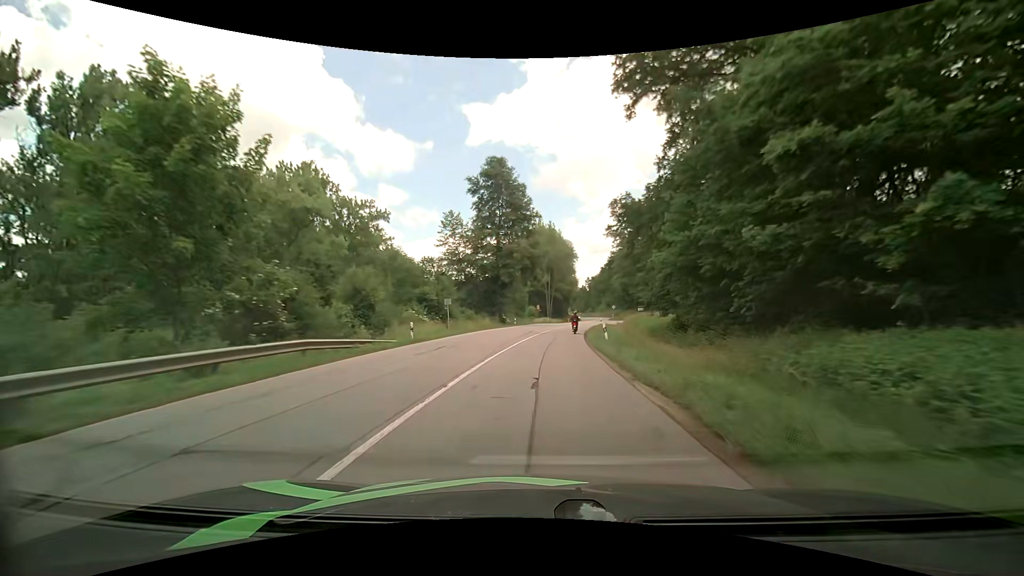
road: secondary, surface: asphalt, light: Day
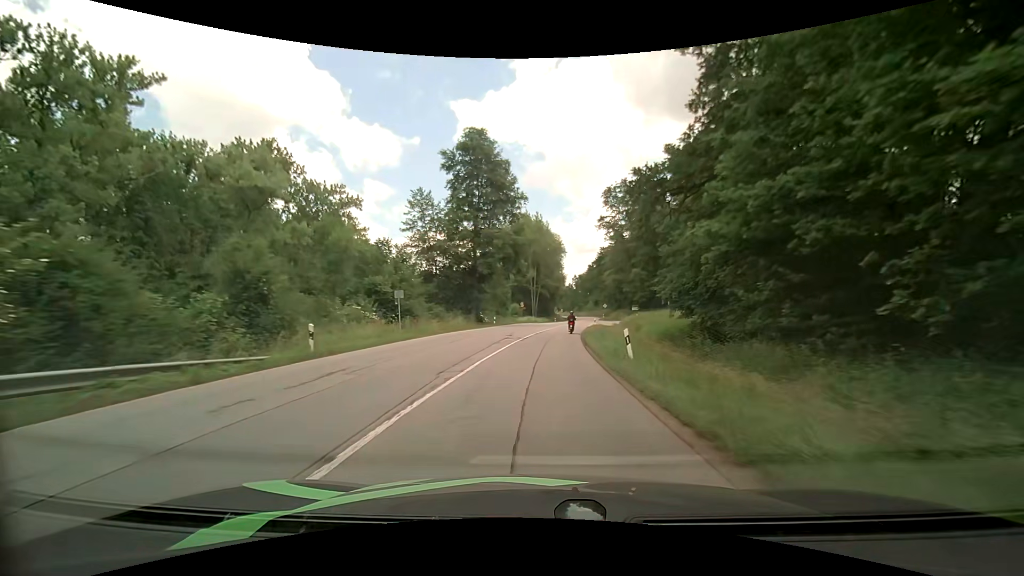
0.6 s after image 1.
(+0.1, +9.8) m; +2°
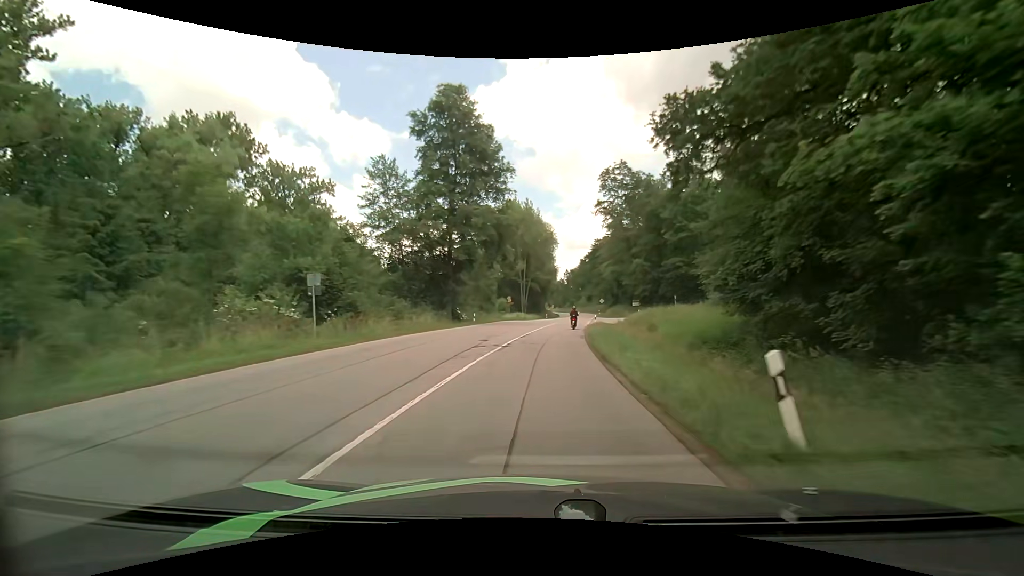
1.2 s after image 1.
(+0.1, +9.7) m; +2°
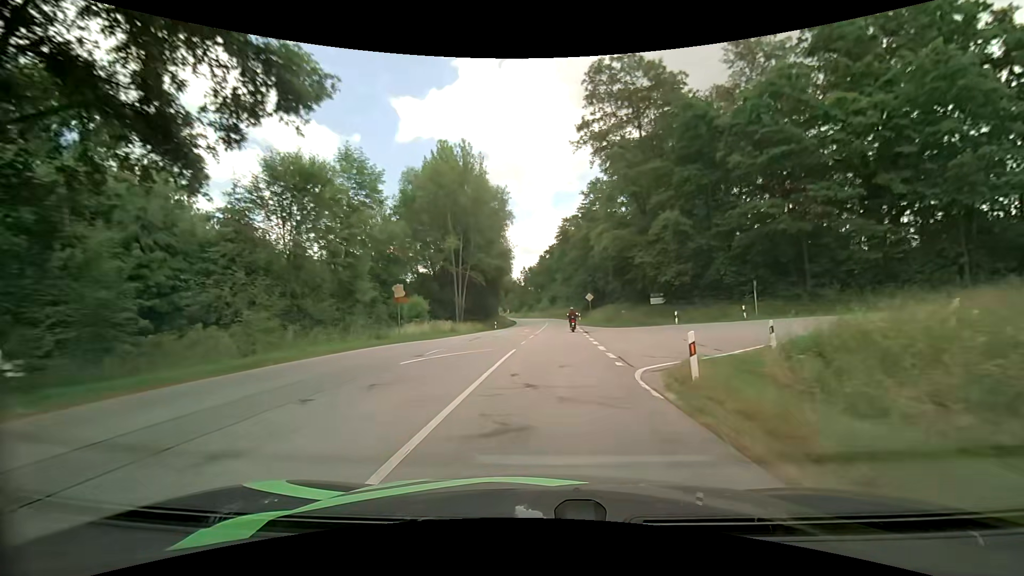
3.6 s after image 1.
(+1.2, +38.0) m; +5°
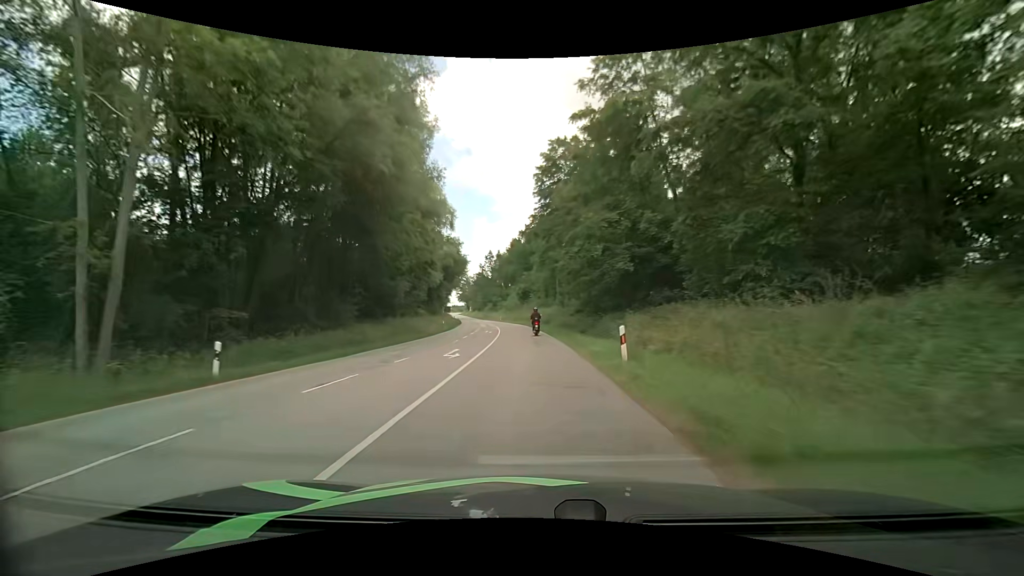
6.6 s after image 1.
(+2.2, +49.4) m; +3°
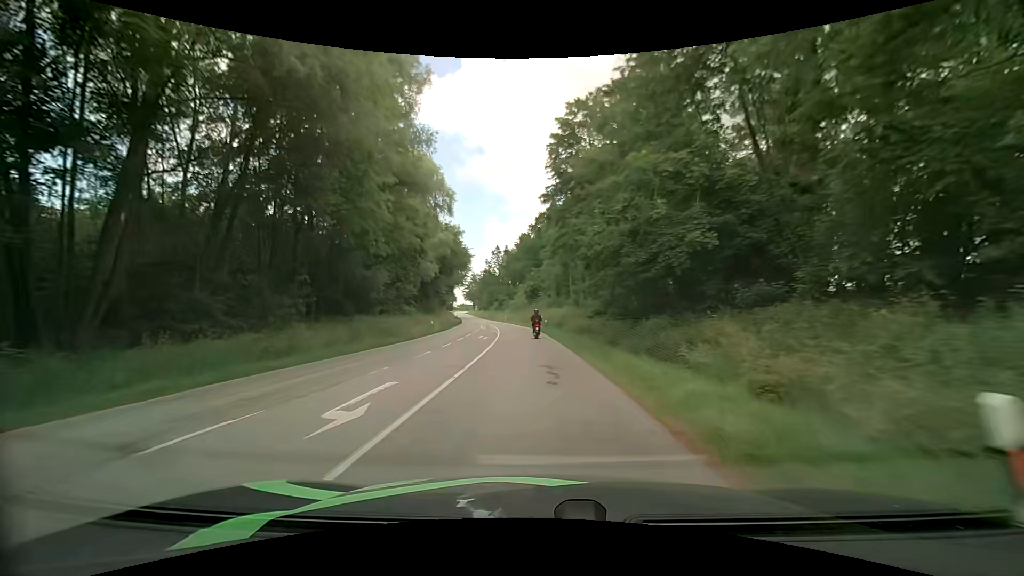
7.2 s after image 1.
(-0.1, +10.2) m; -1°
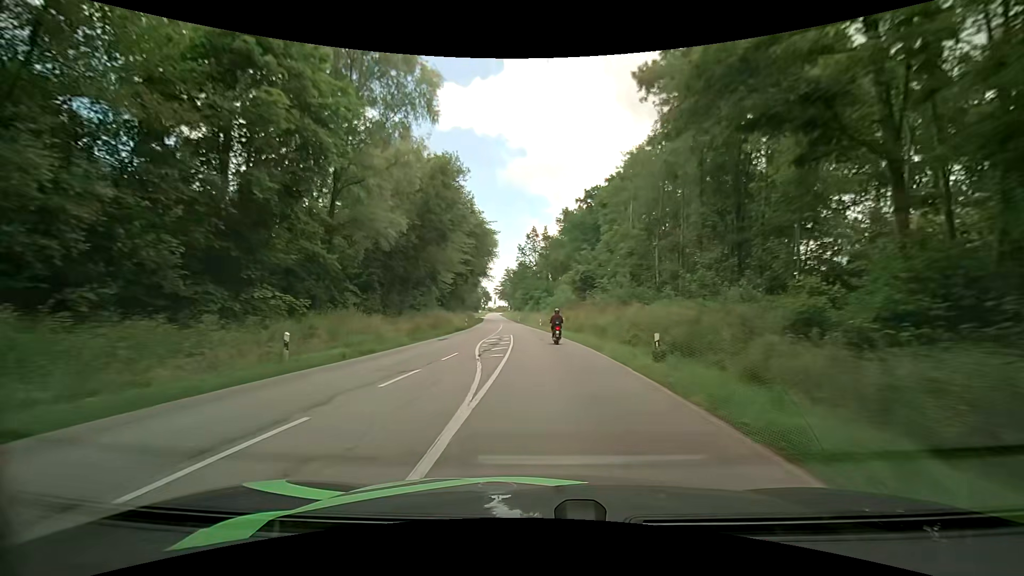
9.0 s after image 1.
(-1.1, +31.8) m; -5°
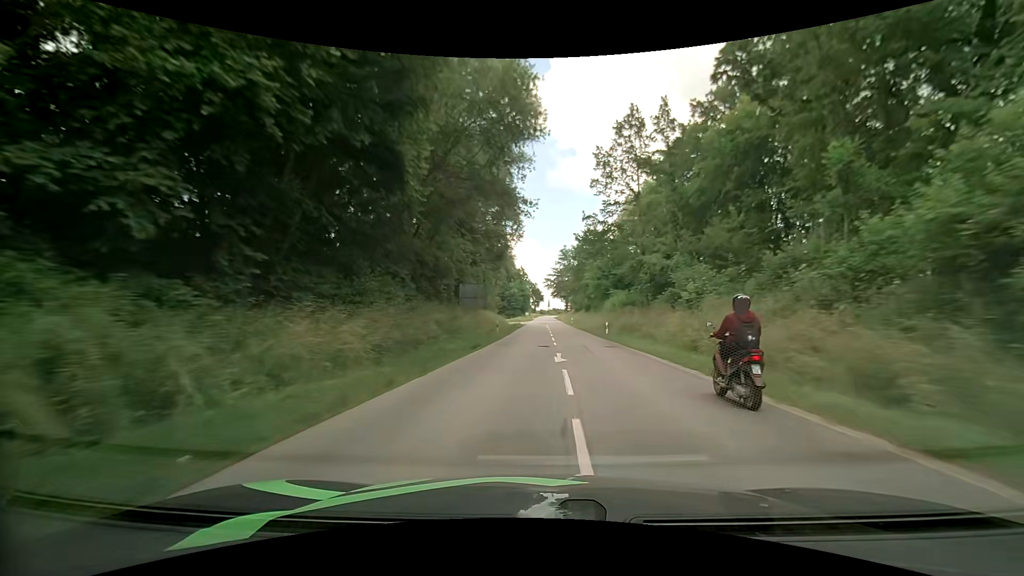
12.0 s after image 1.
(-3.6, +61.3) m; -6°
(0, +10) (0, +20) (0, +30) (0, +40) (+1, +50) (+1, +60) (+2, +70) (+2, +80) (+2, +90) (+3, +100) m
